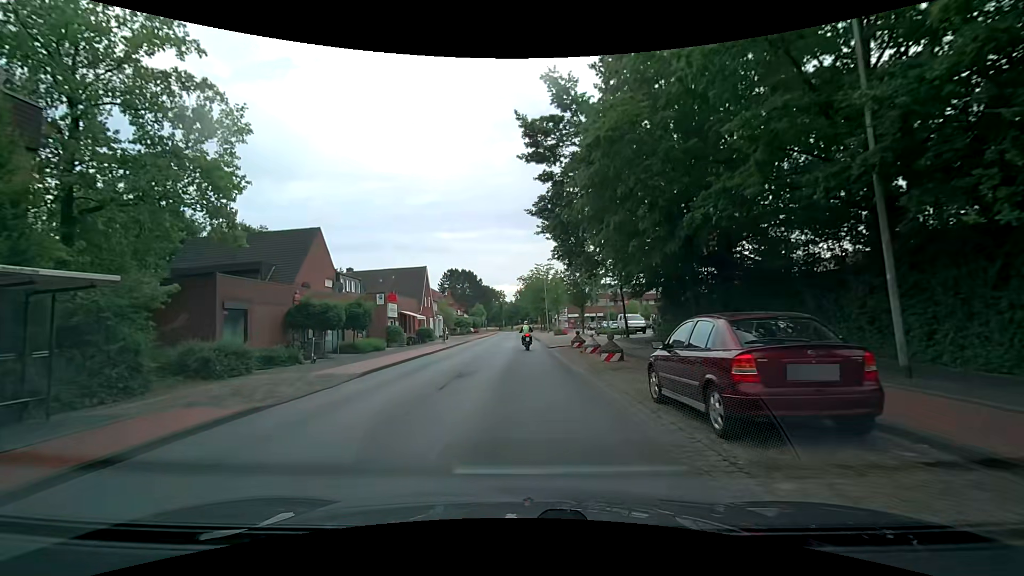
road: tertiary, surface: asphalt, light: Day
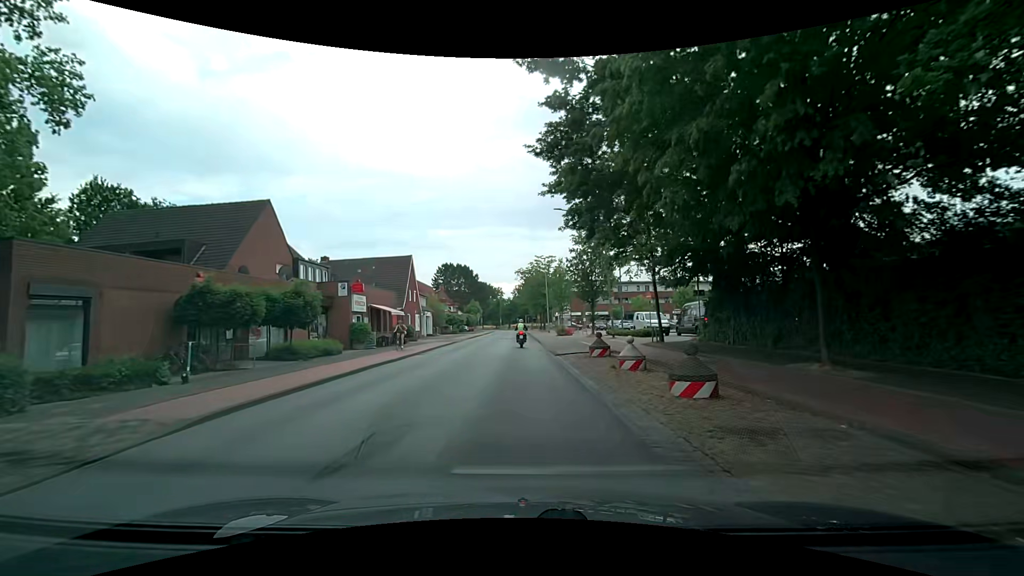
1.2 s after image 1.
(0.0, +8.4) m; 0°
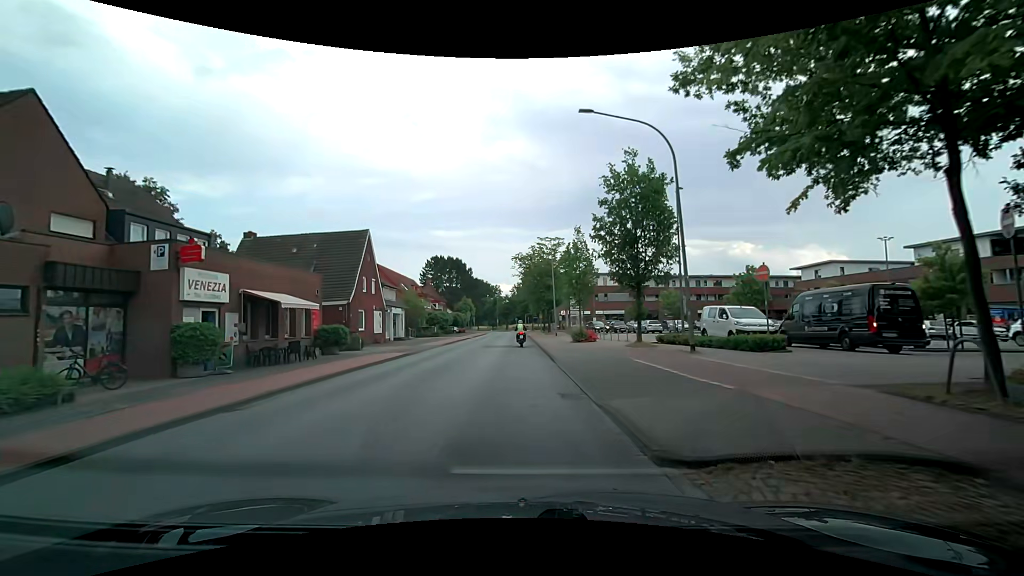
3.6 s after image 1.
(+0.1, +17.0) m; -1°
(0, +10) (0, +20) (0, +30) (0, +40) (0, +50) (0, +60) (0, +70) (0, +80) (0, +90) (0, +100) m
